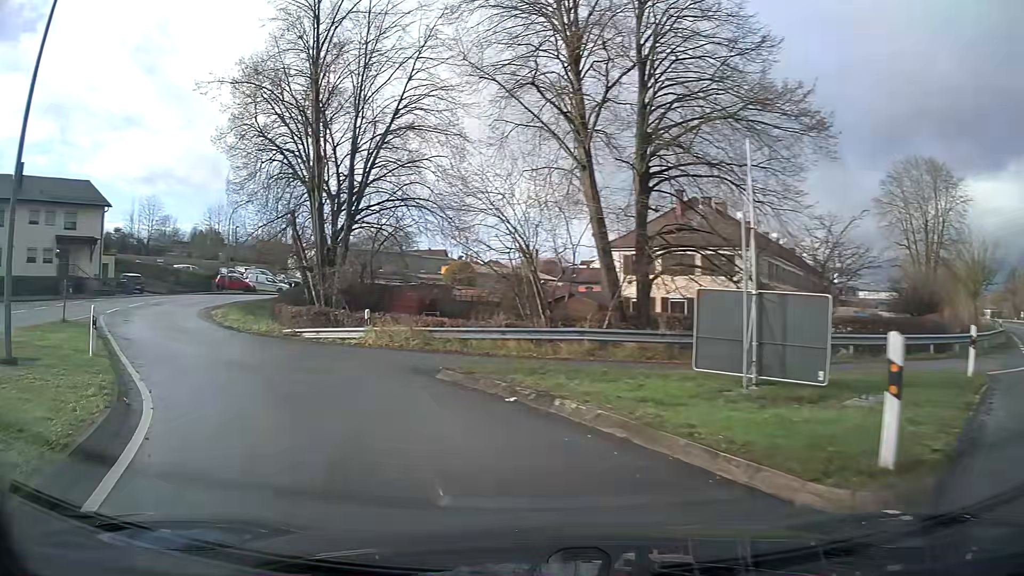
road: unclassified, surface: asphalt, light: Day
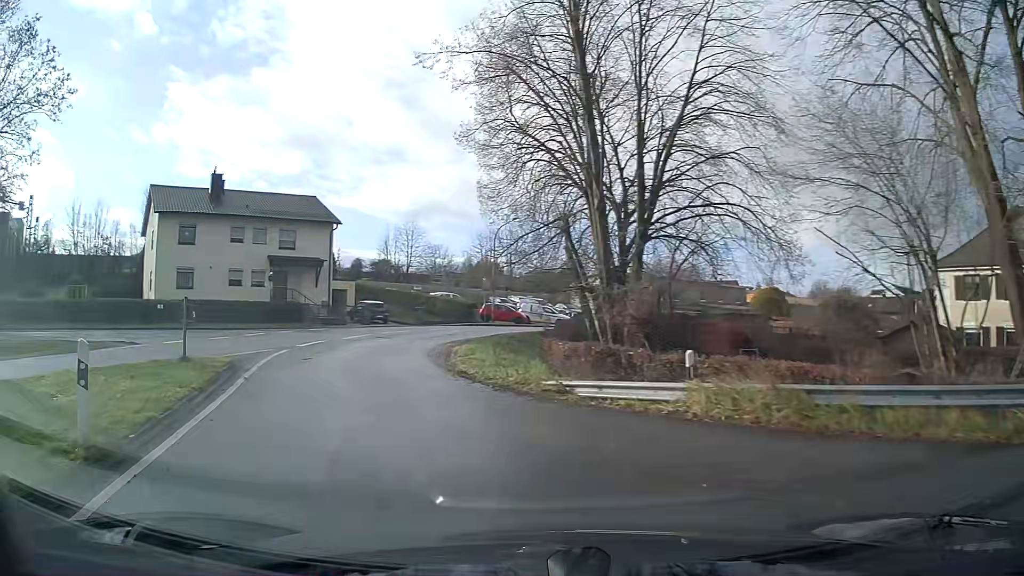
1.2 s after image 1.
(-1.8, +8.2) m; -23°
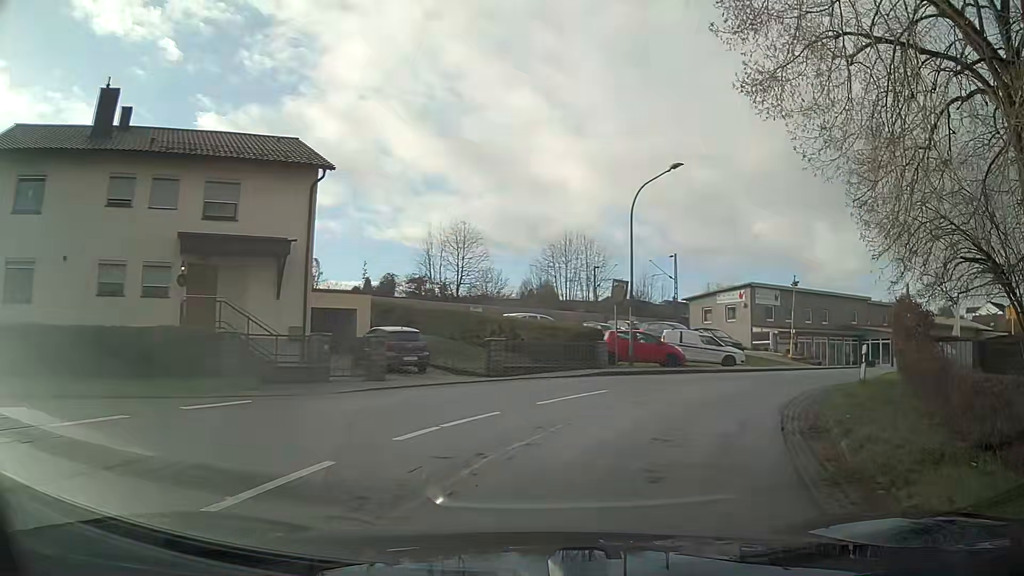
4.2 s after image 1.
(-3.0, +23.4) m; +2°
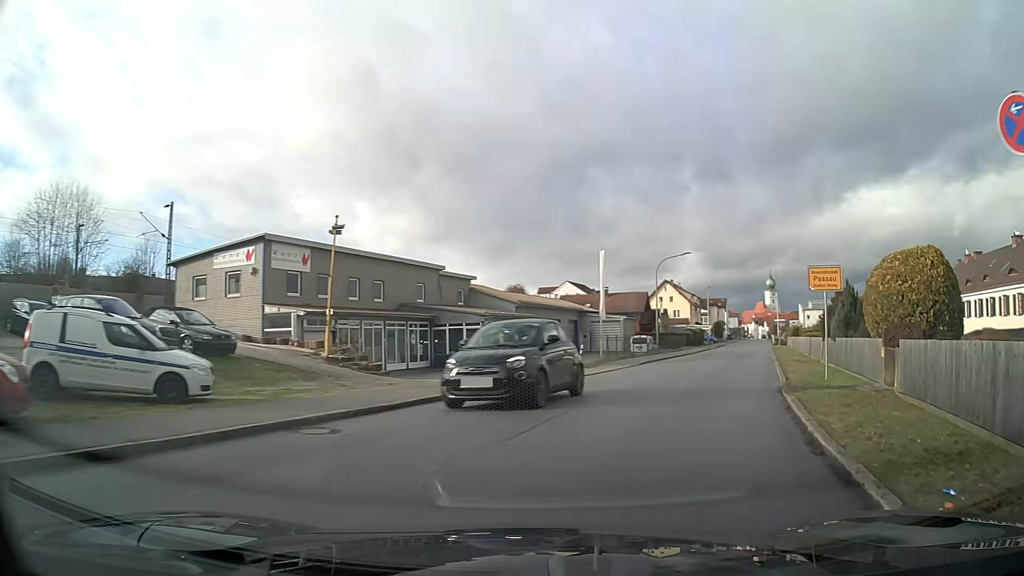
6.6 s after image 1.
(+6.2, +17.8) m; +40°
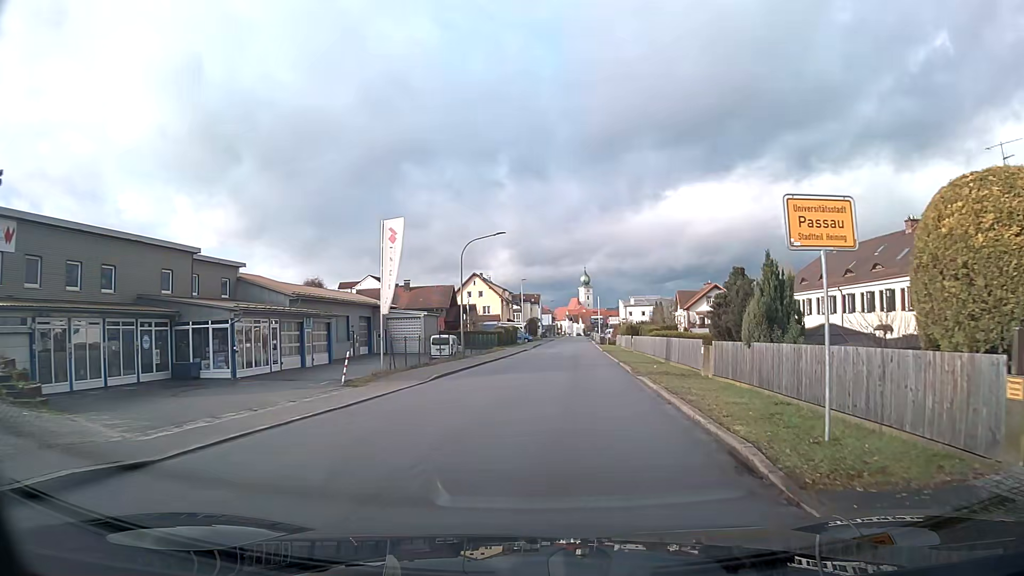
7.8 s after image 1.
(+1.5, +10.1) m; +14°
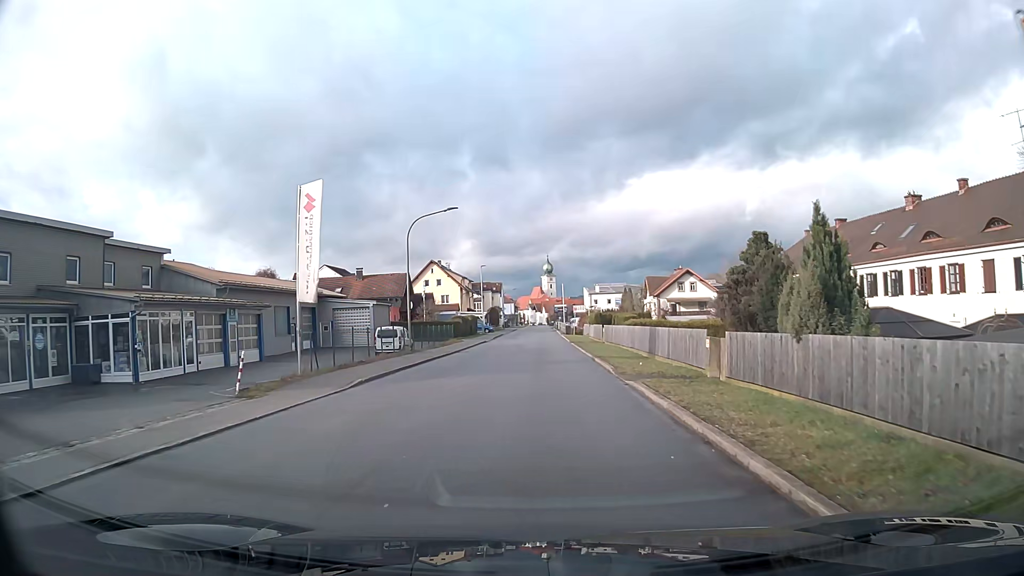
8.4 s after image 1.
(+0.1, +5.4) m; +2°
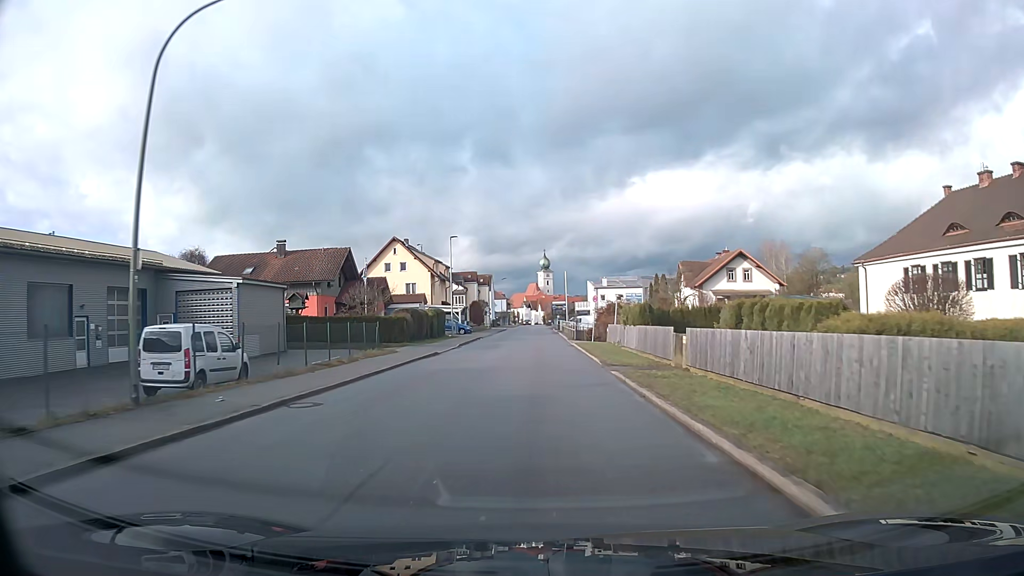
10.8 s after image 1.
(+0.2, +25.6) m; +1°
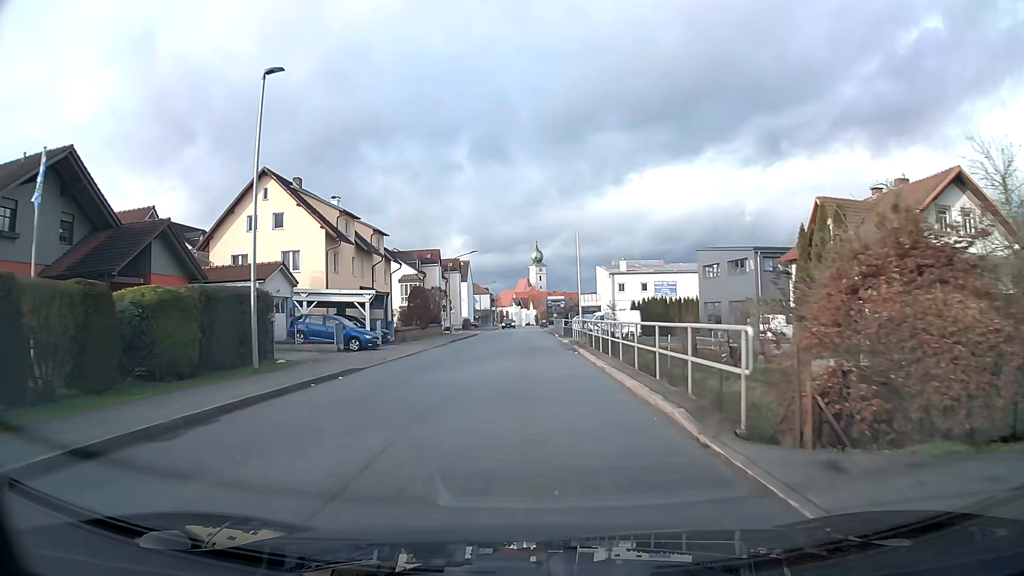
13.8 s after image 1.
(+0.3, +37.7) m; 0°
(0, +10) (0, +20) (0, +30) (0, +40) (-1, +50) (-1, +60) (-1, +70) (-1, +80) (-1, +90) (-1, +100) m
